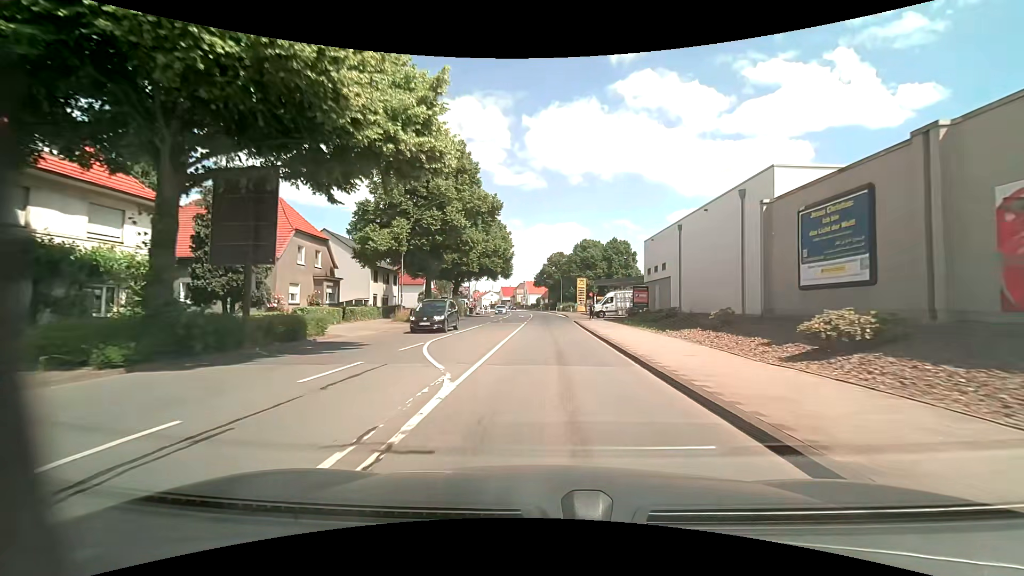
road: primary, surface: asphalt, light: Day
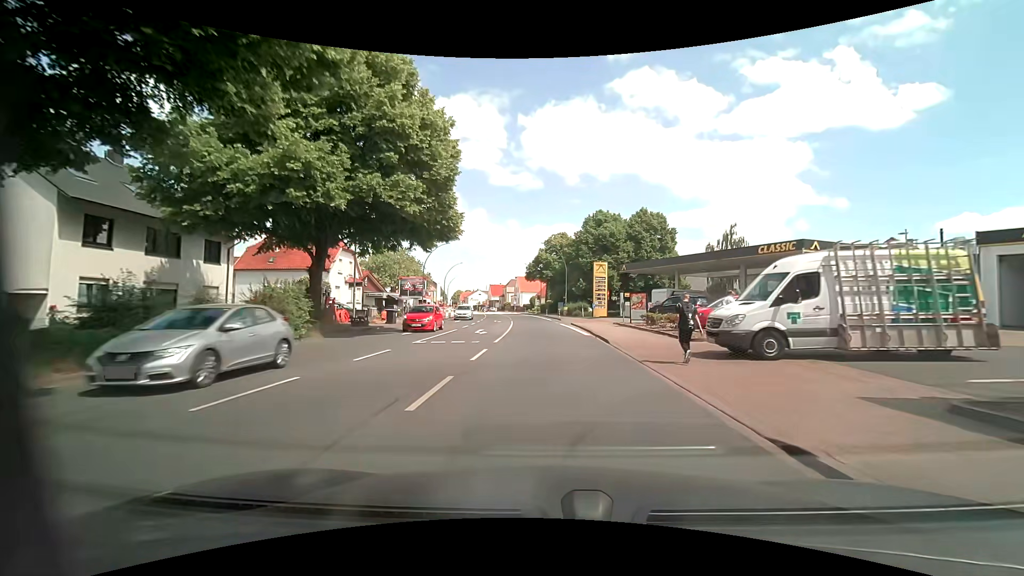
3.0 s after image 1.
(+0.2, +37.4) m; 0°
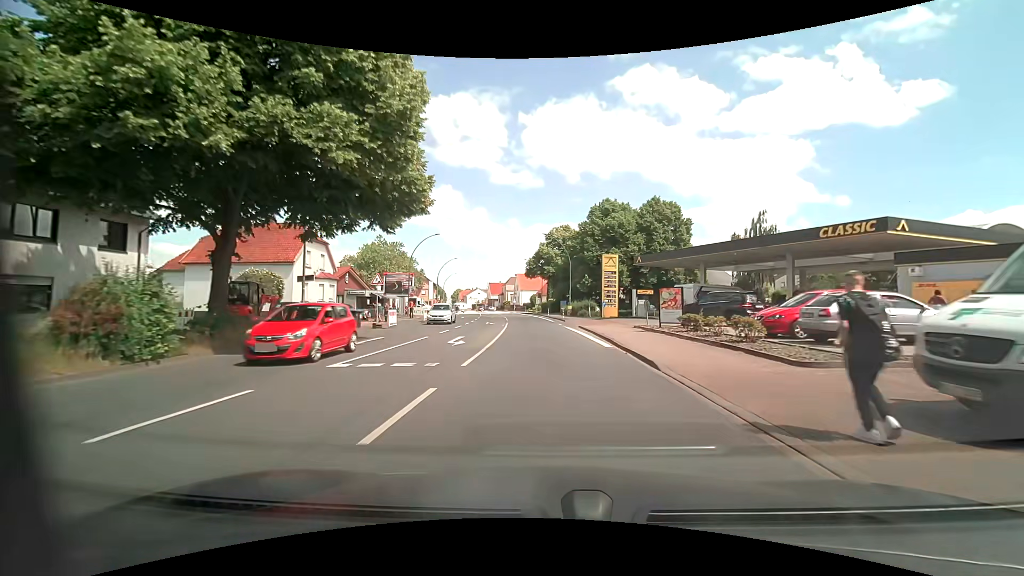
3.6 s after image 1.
(0.0, +7.5) m; 0°
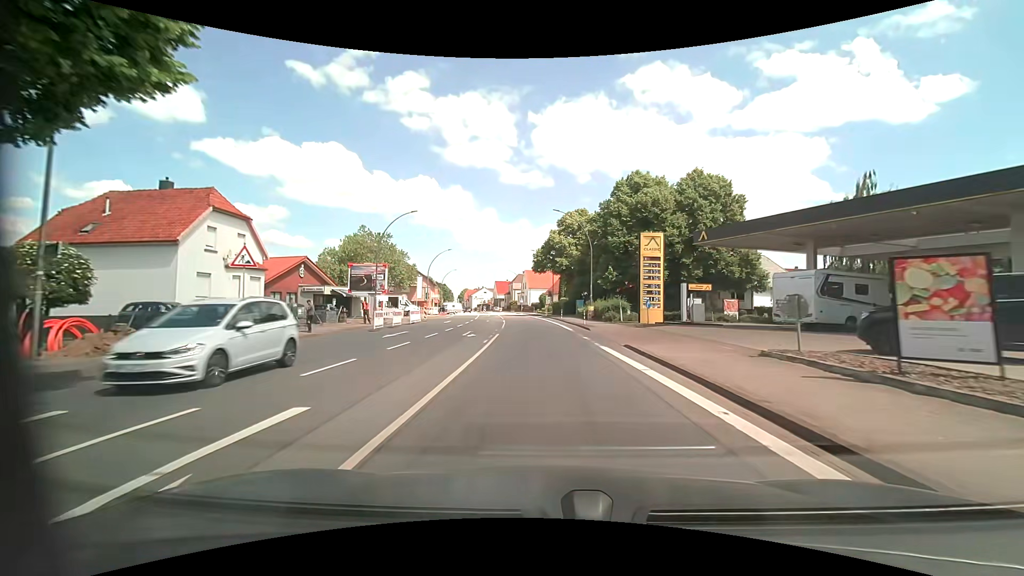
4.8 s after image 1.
(-0.2, +15.0) m; -1°
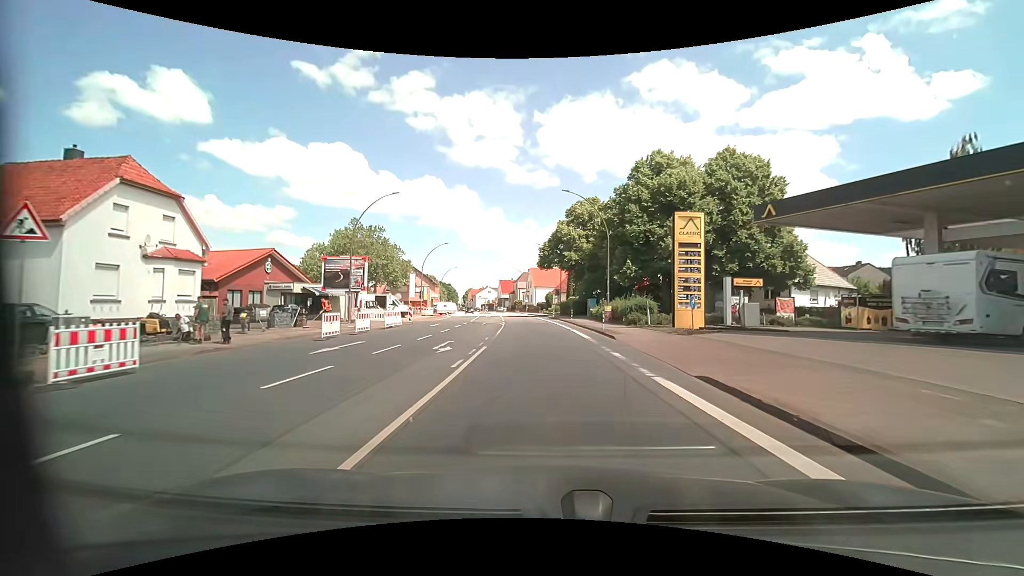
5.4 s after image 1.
(-0.1, +7.5) m; -1°
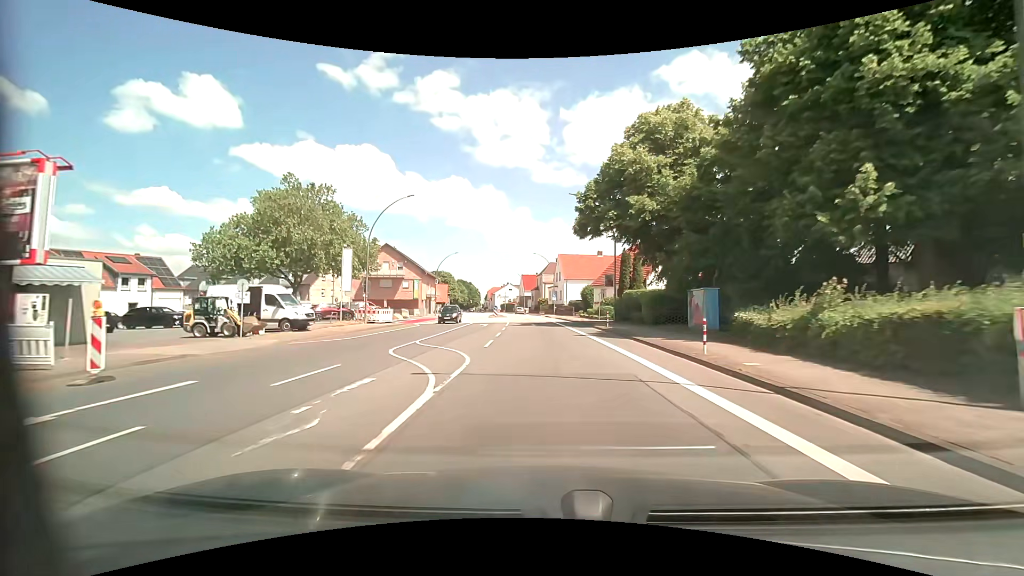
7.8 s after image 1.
(-0.8, +30.2) m; -3°
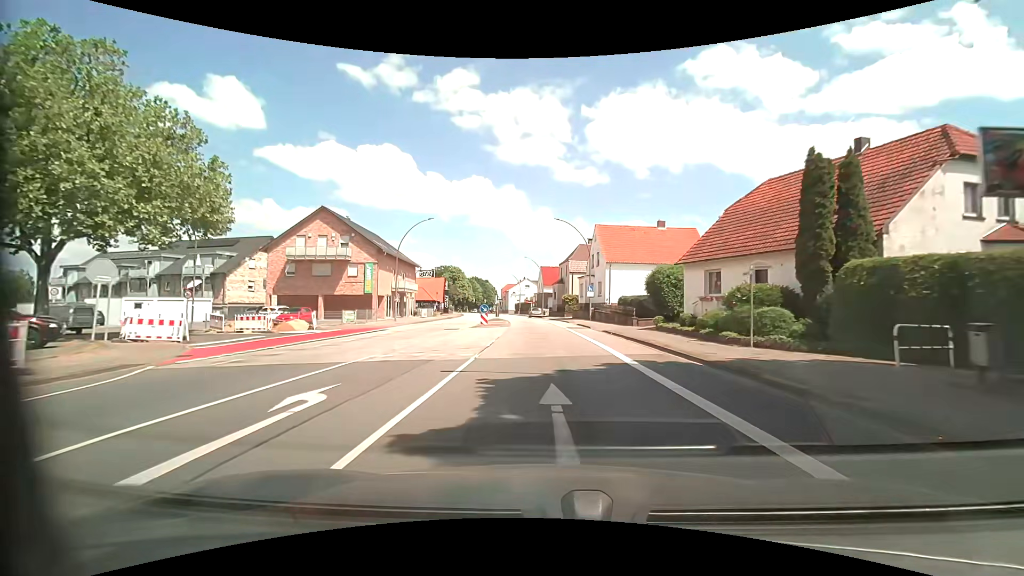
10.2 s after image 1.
(-0.8, +30.9) m; -3°
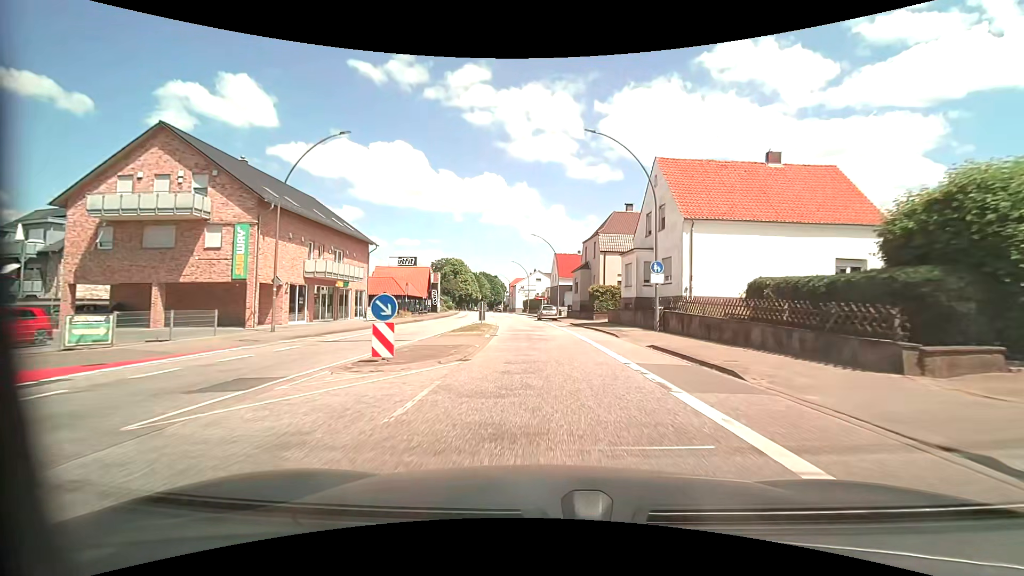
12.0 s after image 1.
(-0.2, +23.9) m; -1°
(0, +10) (0, +20) (-1, +30) (-2, +40) (-3, +50) (-4, +60) (-5, +70) (-7, +80) (-8, +90) (-10, +99) m
